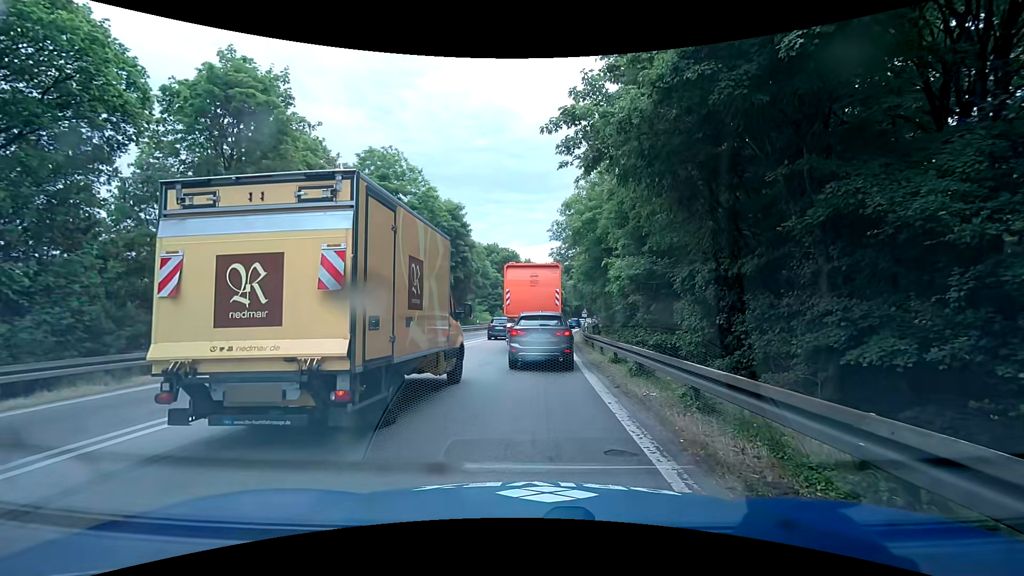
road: trunk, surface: asphalt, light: Day
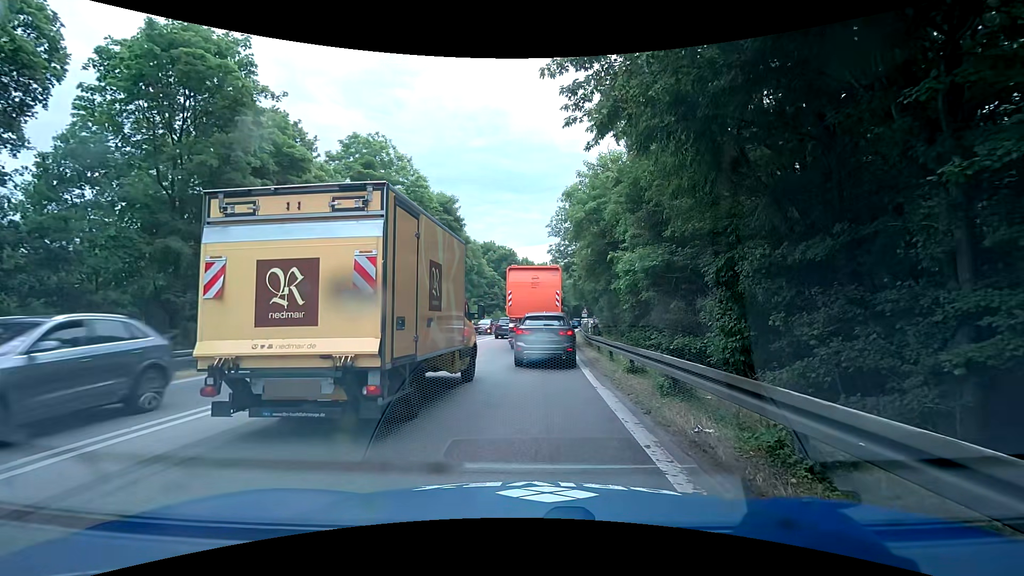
(0.0, +2.8) m; 0°
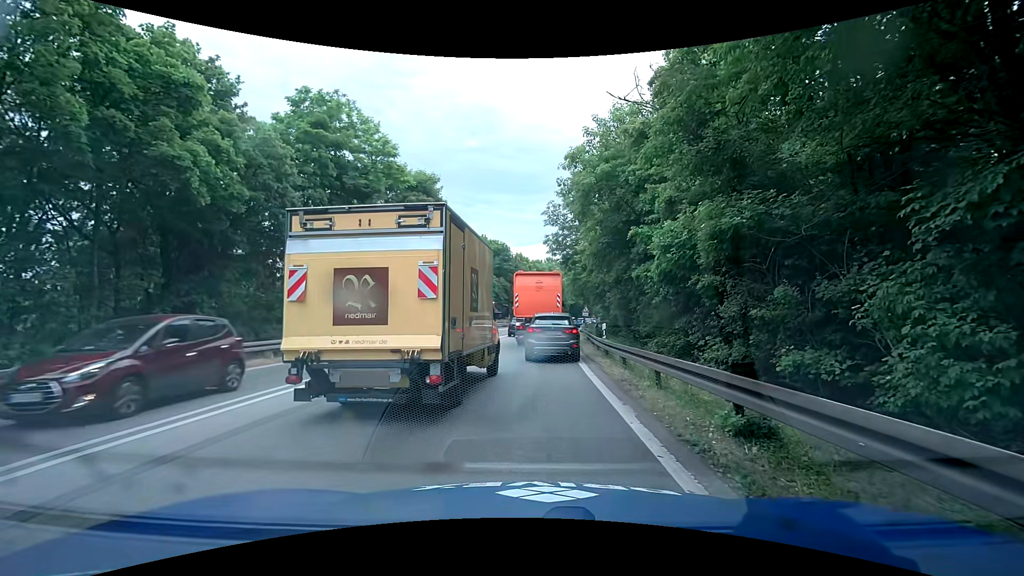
(0.0, +6.7) m; -1°
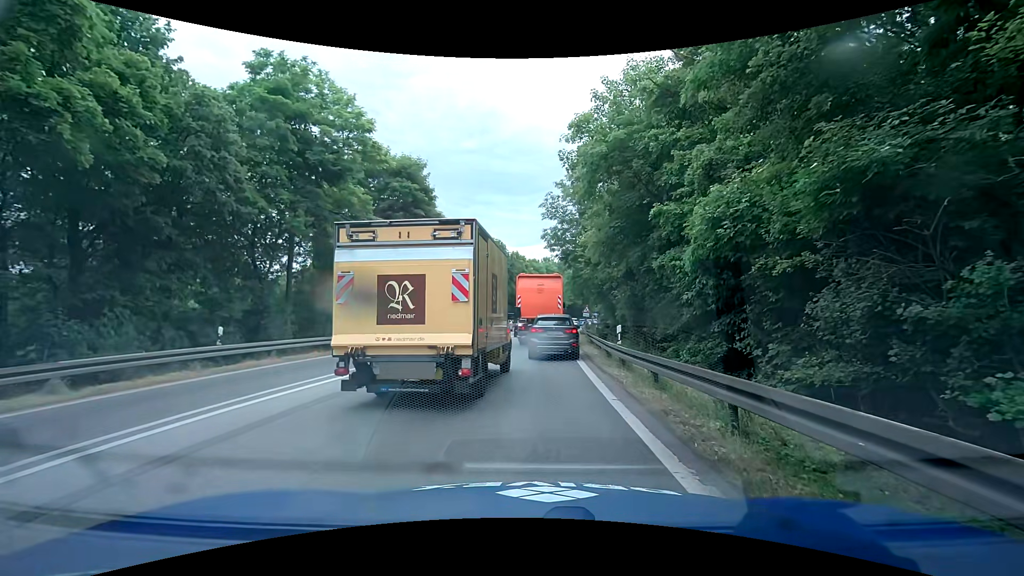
(0.0, +3.9) m; +1°
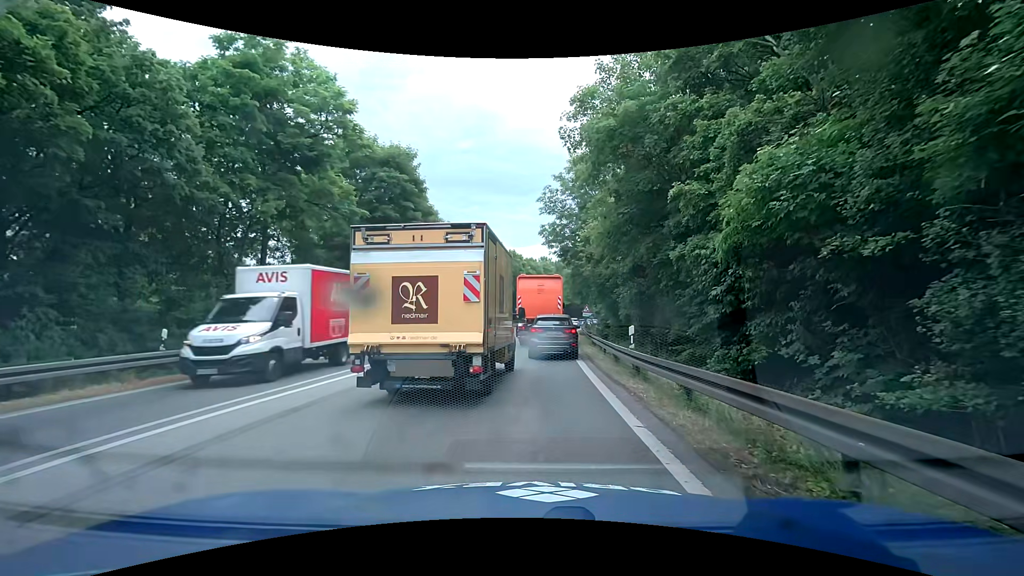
(0.0, +2.3) m; 0°
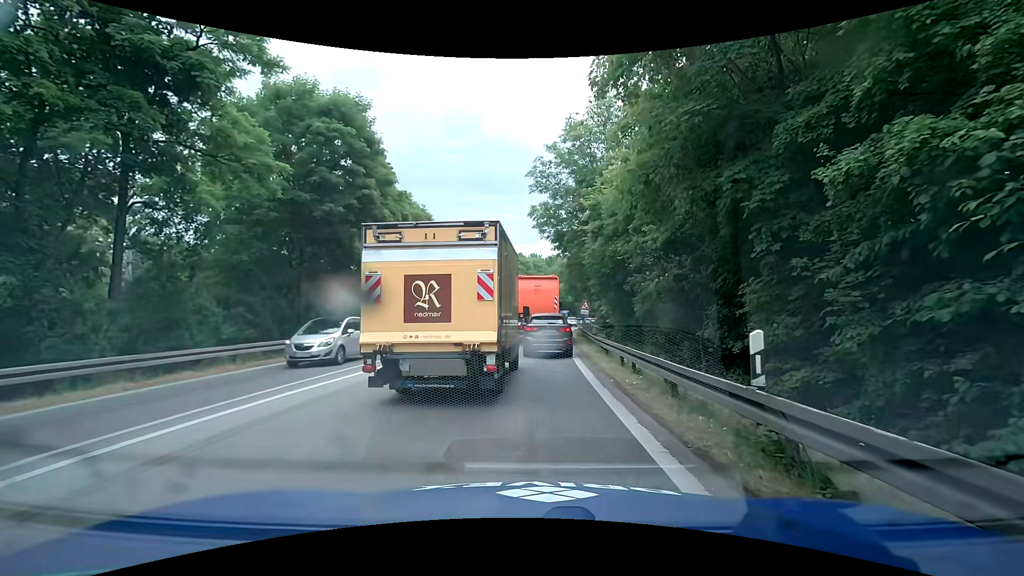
(+0.3, +7.4) m; +3°
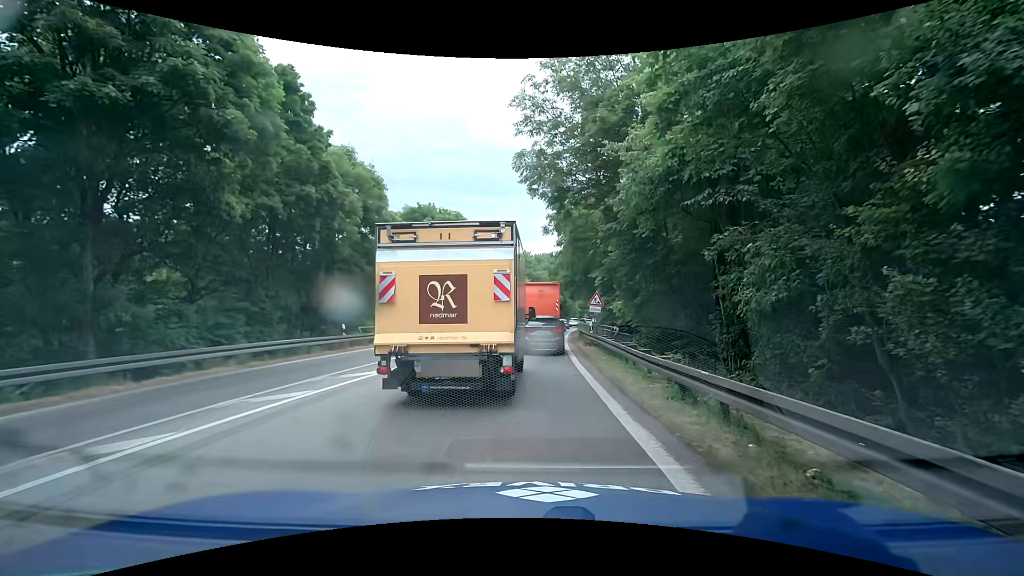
(0.0, +12.1) m; +1°
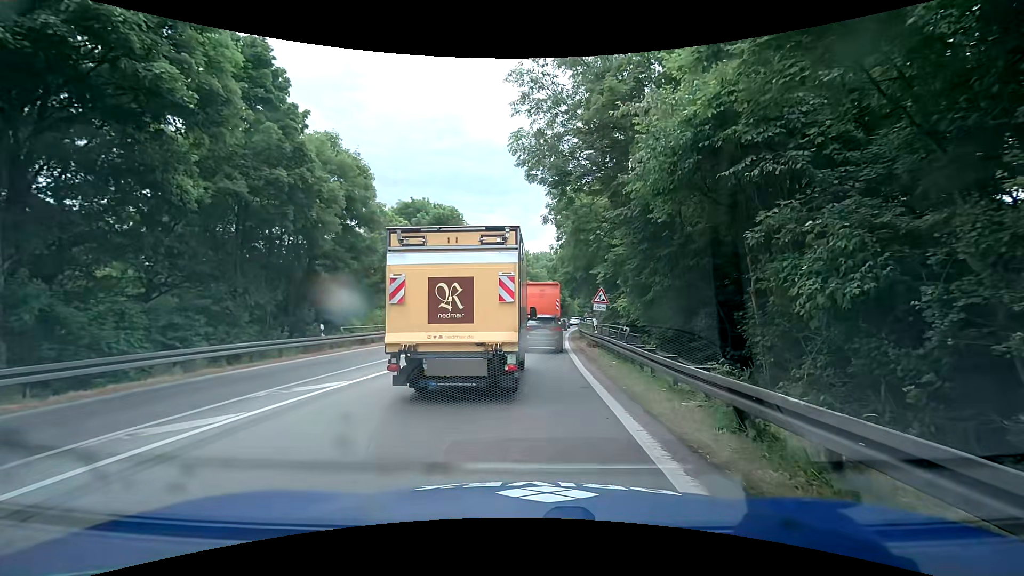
(0.0, +2.4) m; +2°
(0, +10) (0, +20) (0, +30) (0, +40) (+1, +50) (+2, +60) (+3, +70) (+4, +80) (+5, +90) (+6, +100) m
